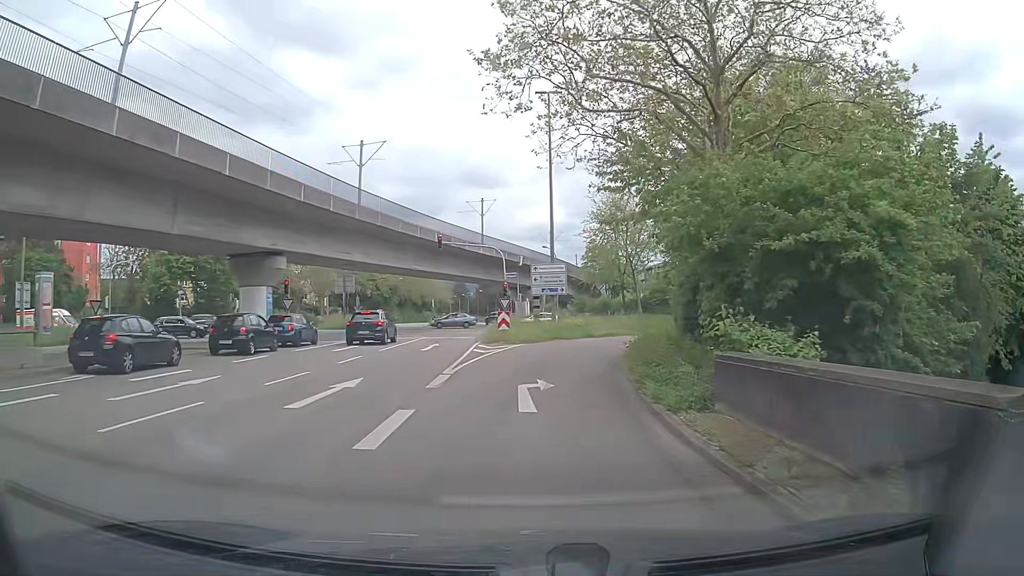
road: tertiary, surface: asphalt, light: Day
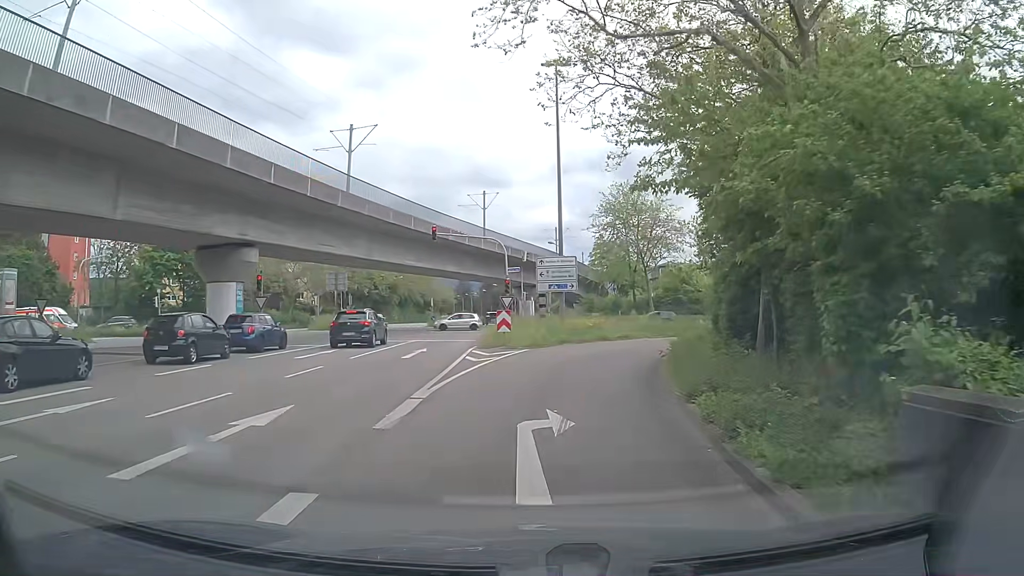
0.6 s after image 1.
(0.0, +4.7) m; -1°
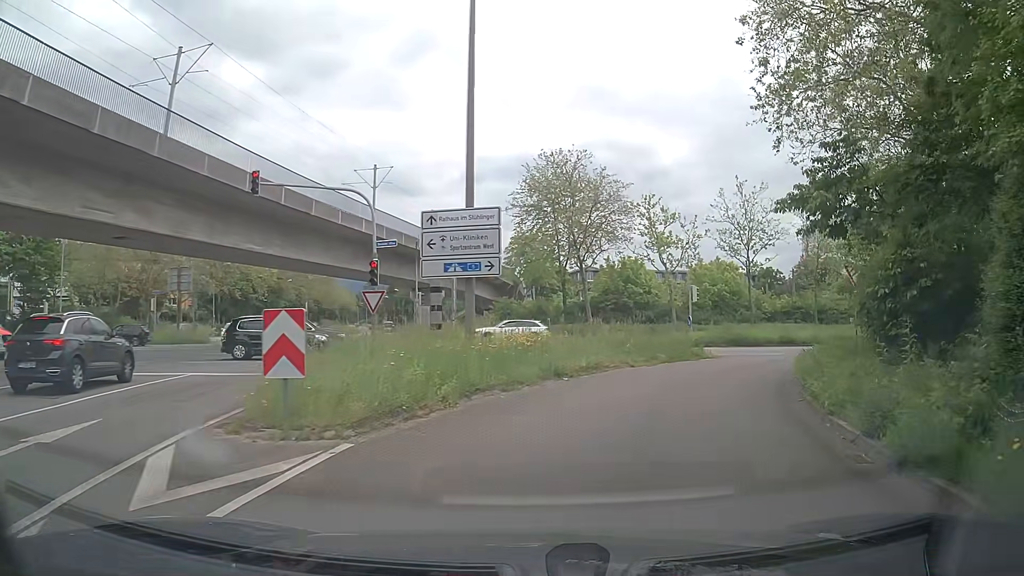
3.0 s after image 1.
(+0.7, +16.6) m; +8°
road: secondary_link
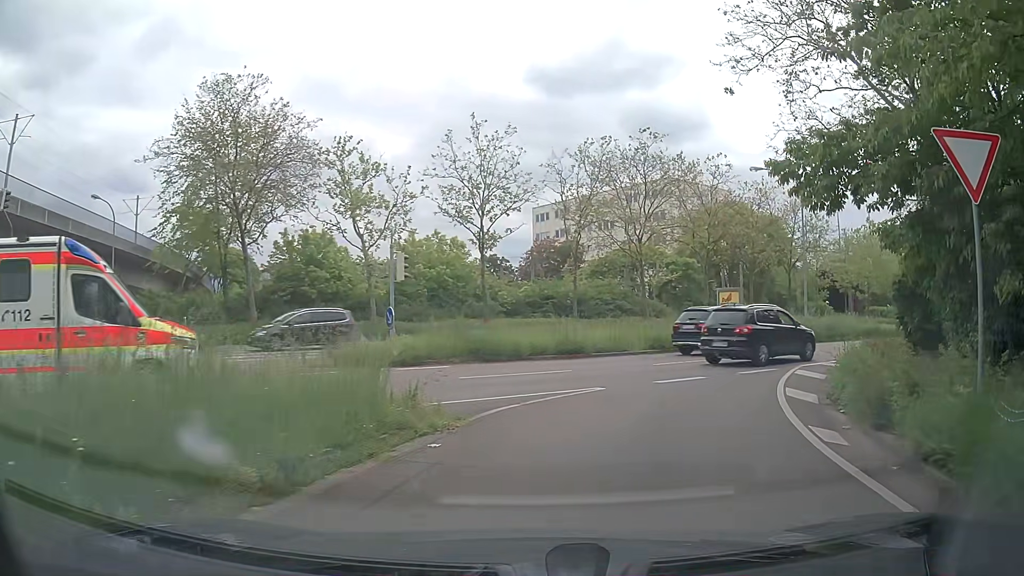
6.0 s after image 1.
(+3.4, +16.1) m; +24°
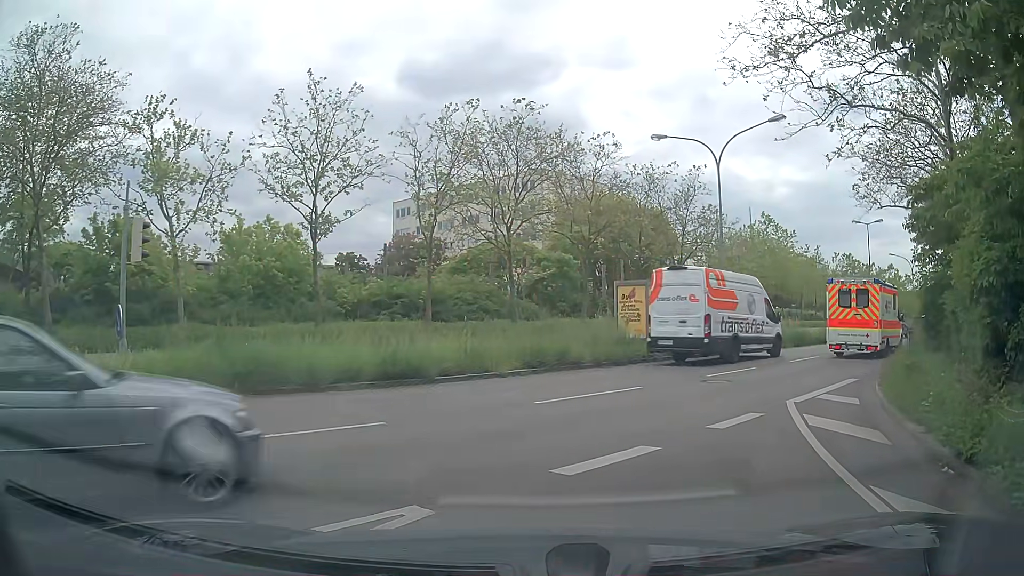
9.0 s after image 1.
(+0.8, +7.4) m; +9°
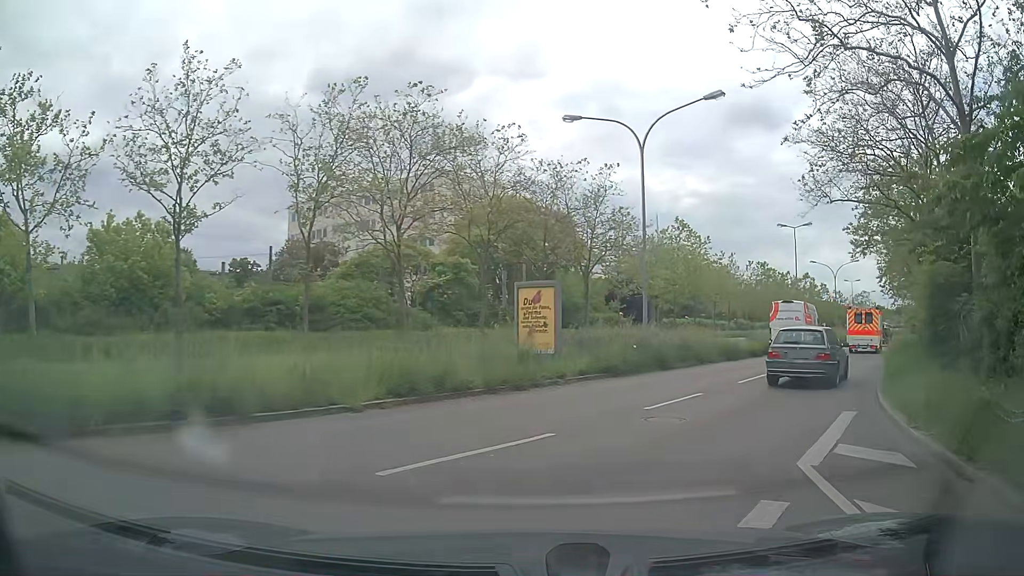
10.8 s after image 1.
(+0.6, +4.9) m; +10°
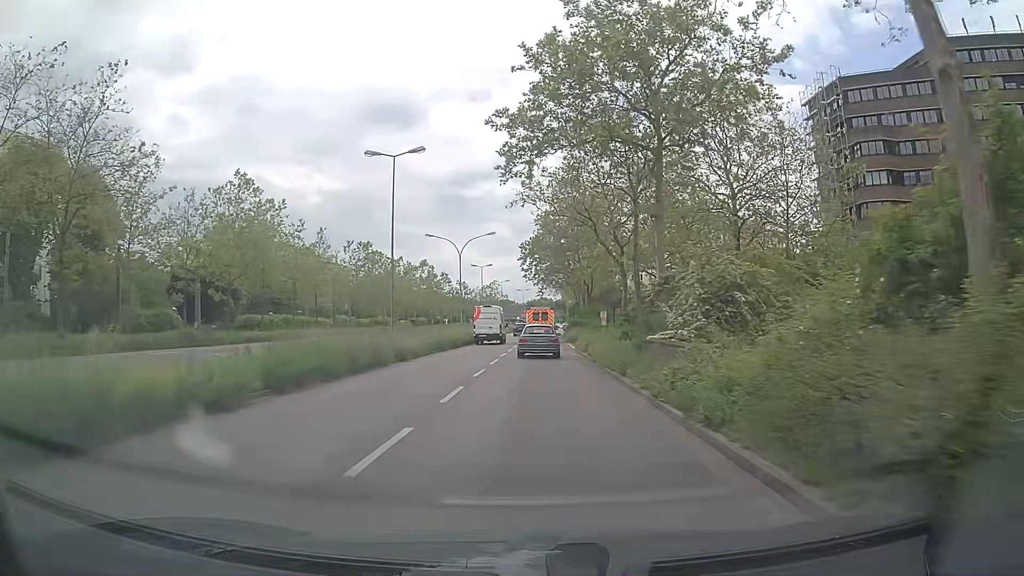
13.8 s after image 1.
(+9.6, +21.4) m; +34°
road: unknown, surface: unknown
